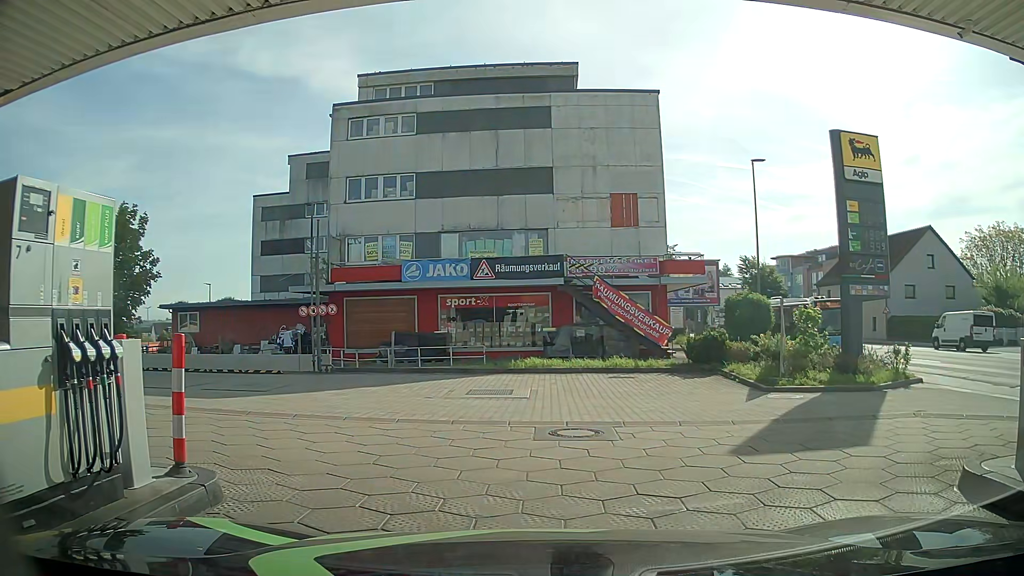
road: service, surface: paving_stones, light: Day
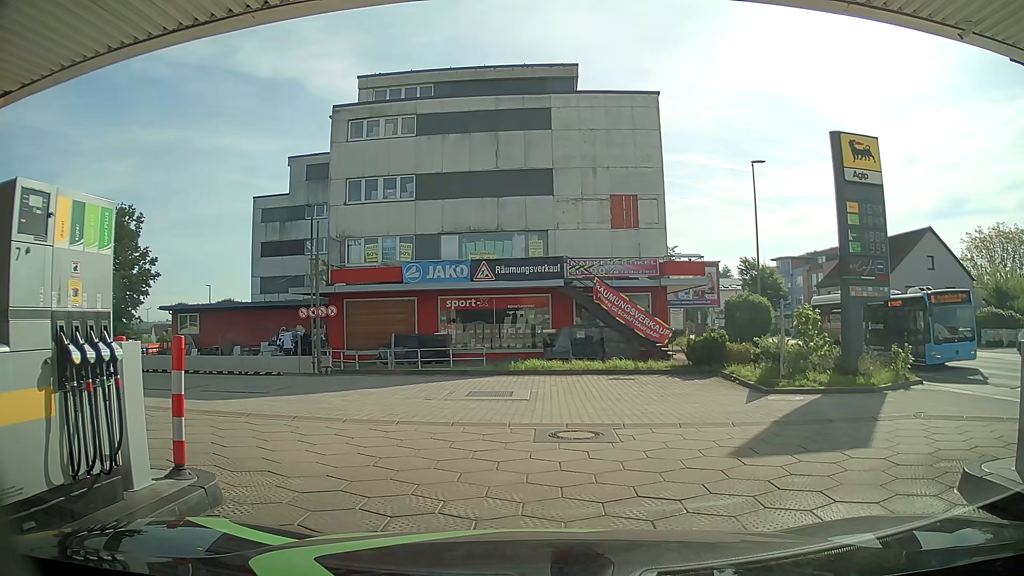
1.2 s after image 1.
(0.0, +0.1) m; 0°
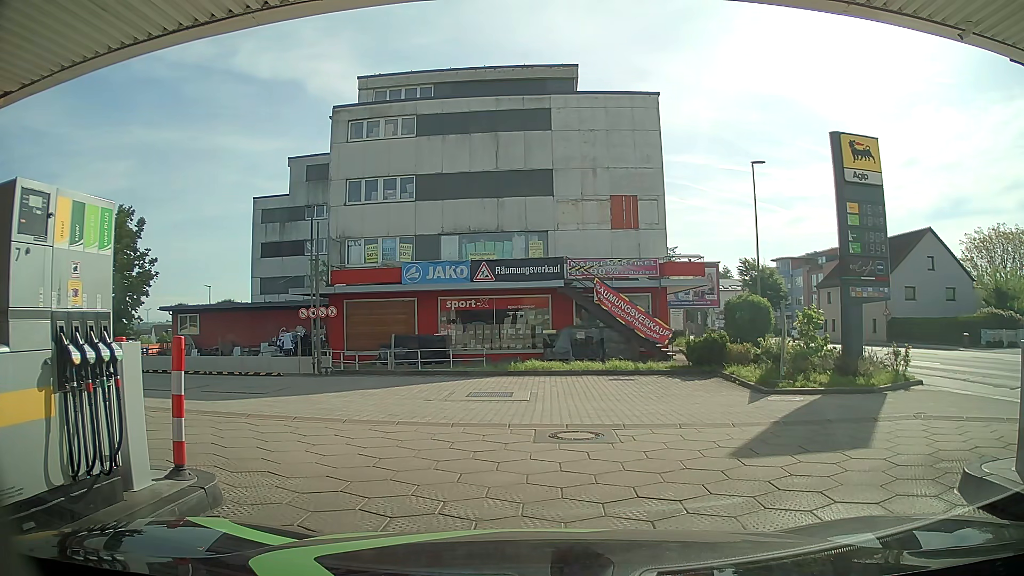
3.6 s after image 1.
(0.0, 0.0) m; 0°
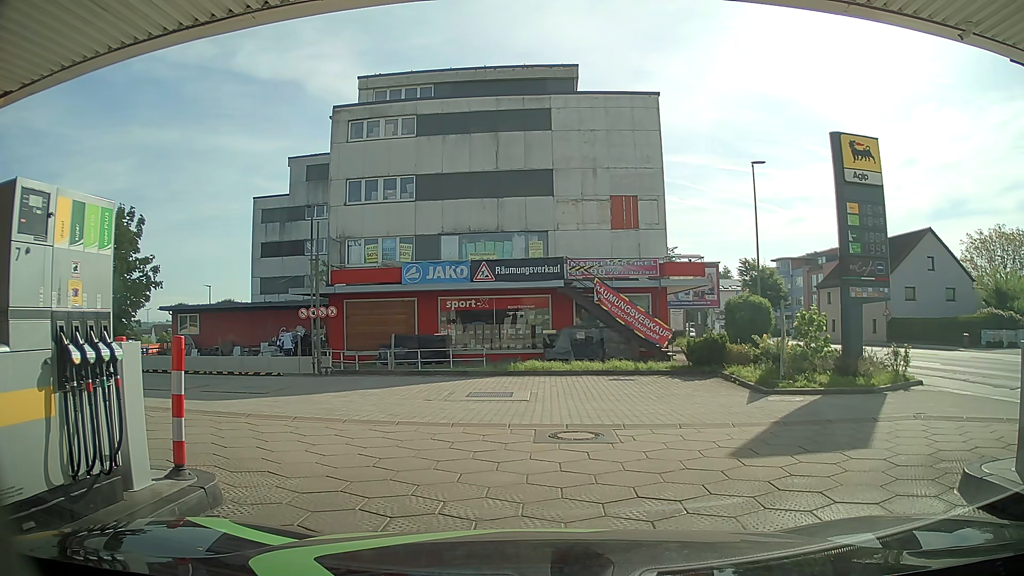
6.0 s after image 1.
(0.0, 0.0) m; 0°
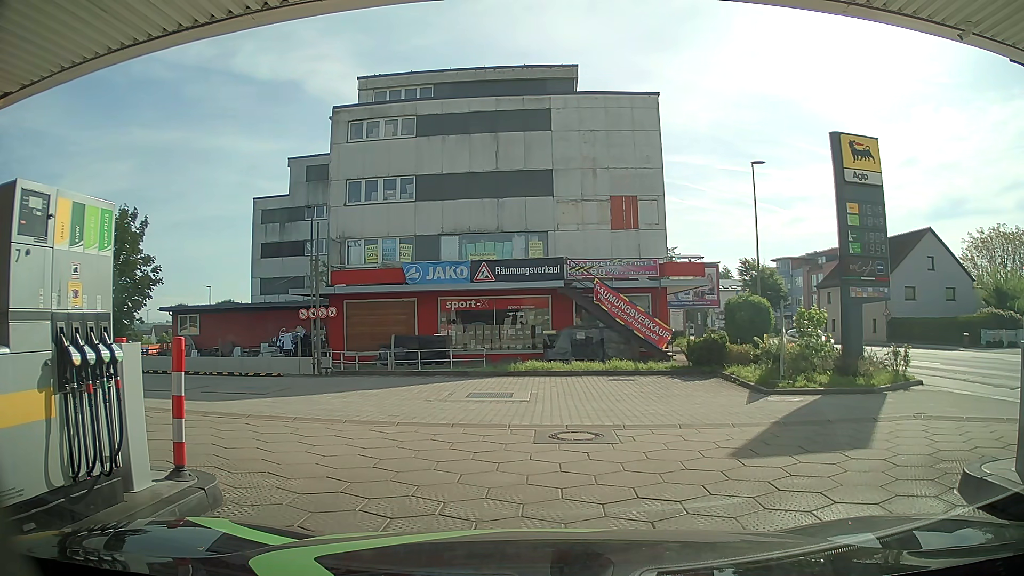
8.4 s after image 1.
(0.0, 0.0) m; 0°
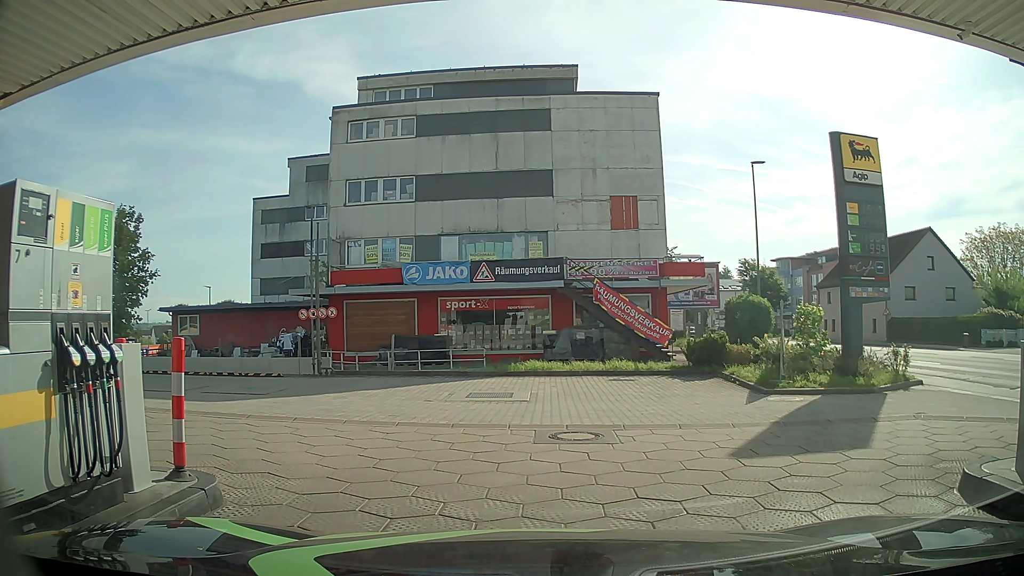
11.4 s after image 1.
(0.0, 0.0) m; 0°
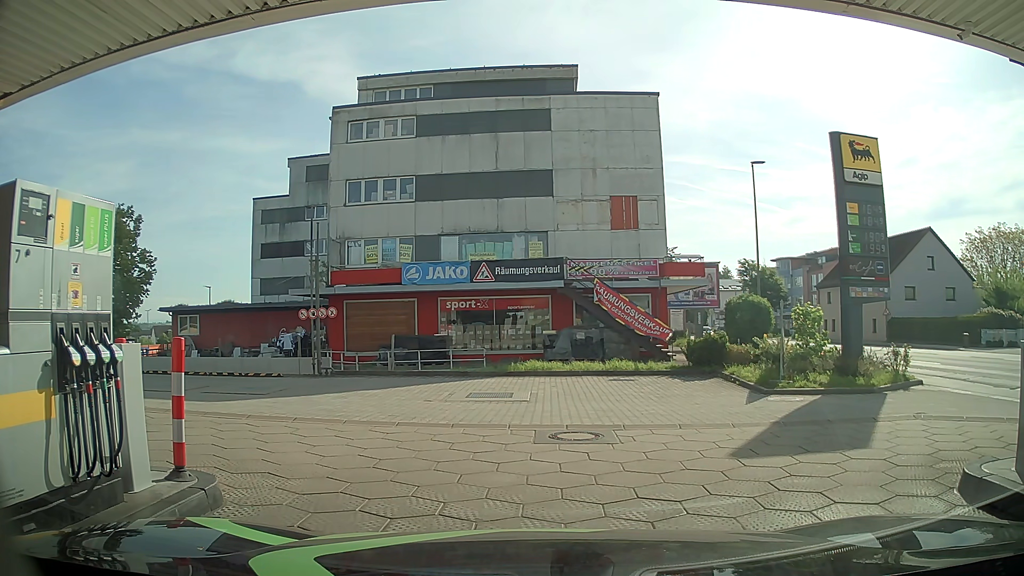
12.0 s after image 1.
(0.0, 0.0) m; 0°
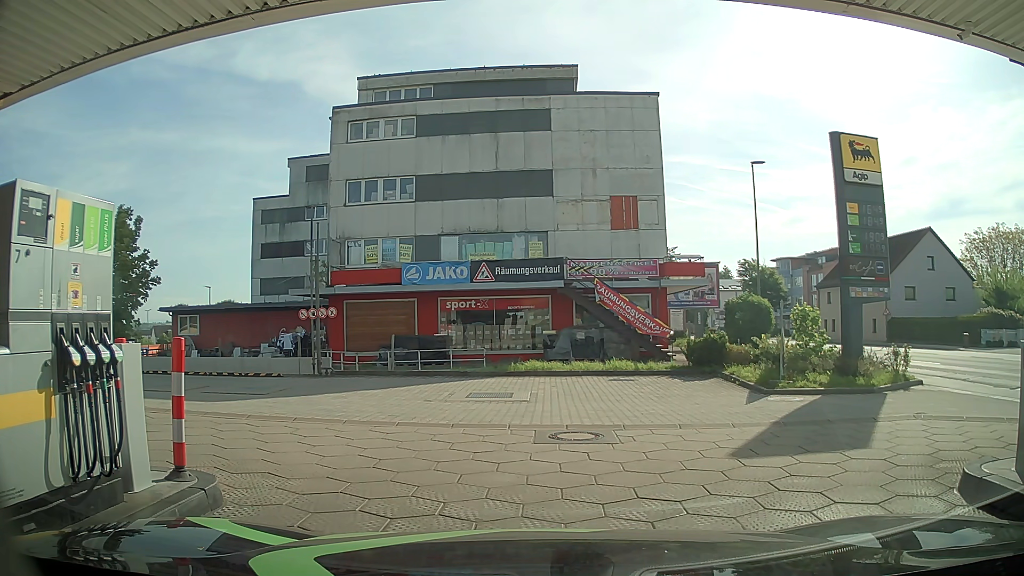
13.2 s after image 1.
(0.0, 0.0) m; 0°
